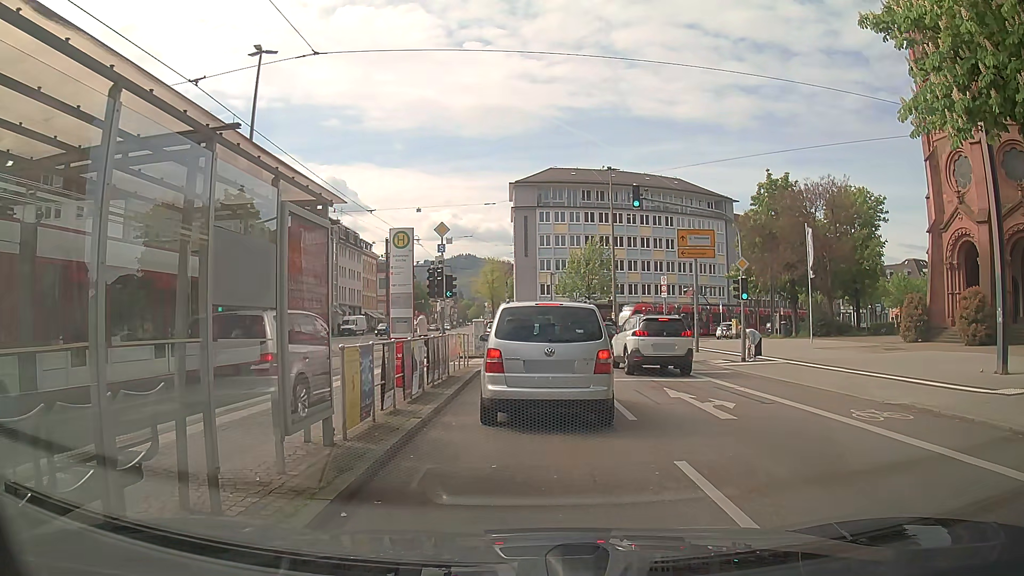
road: secondary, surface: asphalt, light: Day
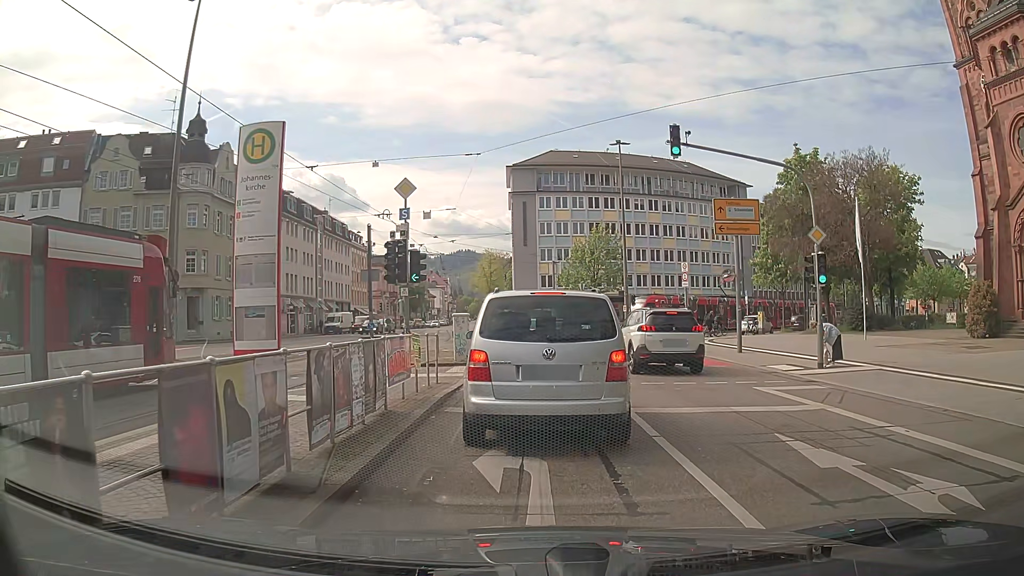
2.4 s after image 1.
(-0.2, +7.0) m; -1°
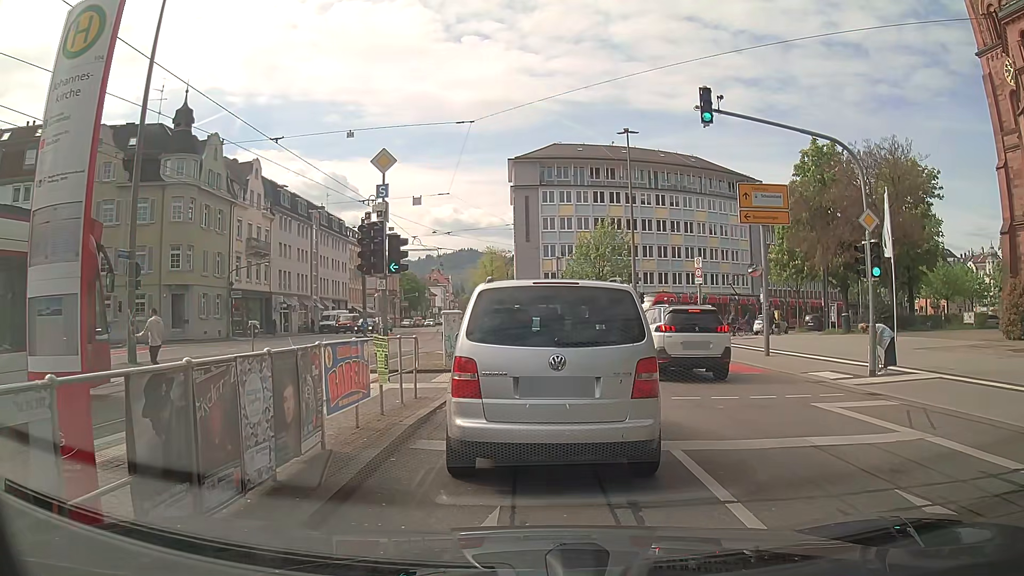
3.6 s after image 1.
(0.0, +2.8) m; -1°
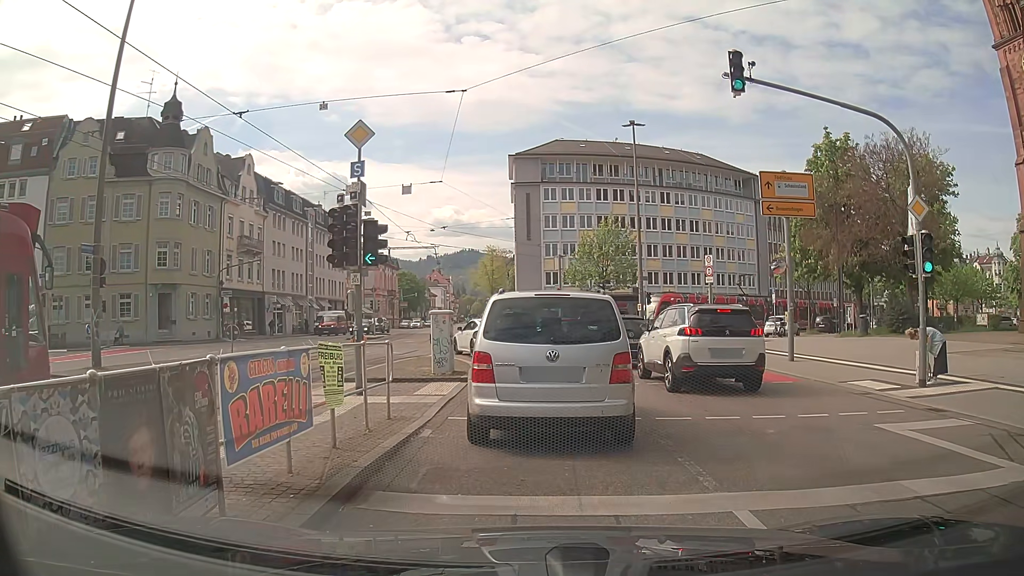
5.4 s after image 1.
(-0.1, +2.2) m; -2°
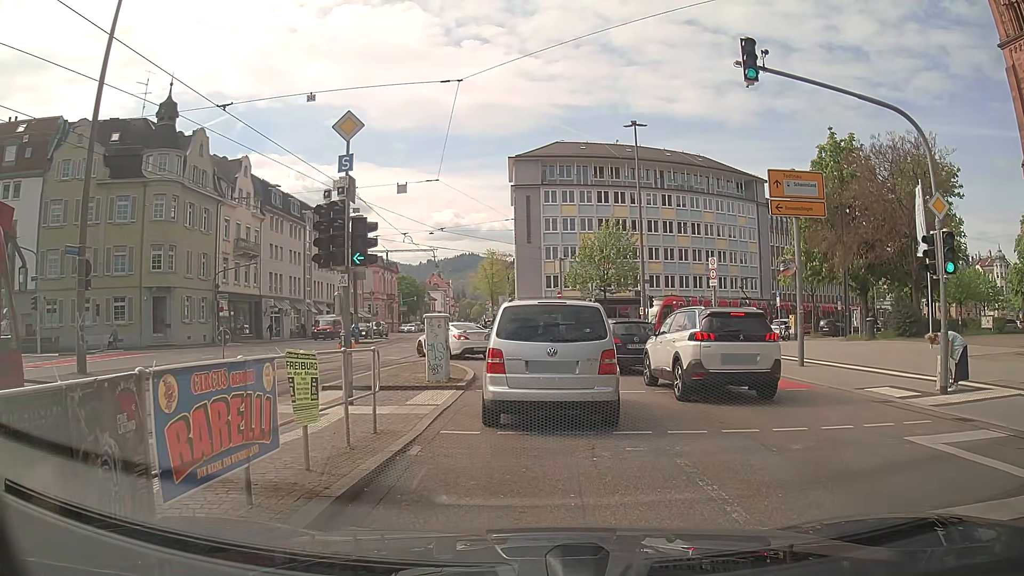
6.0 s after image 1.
(0.0, +0.9) m; +2°
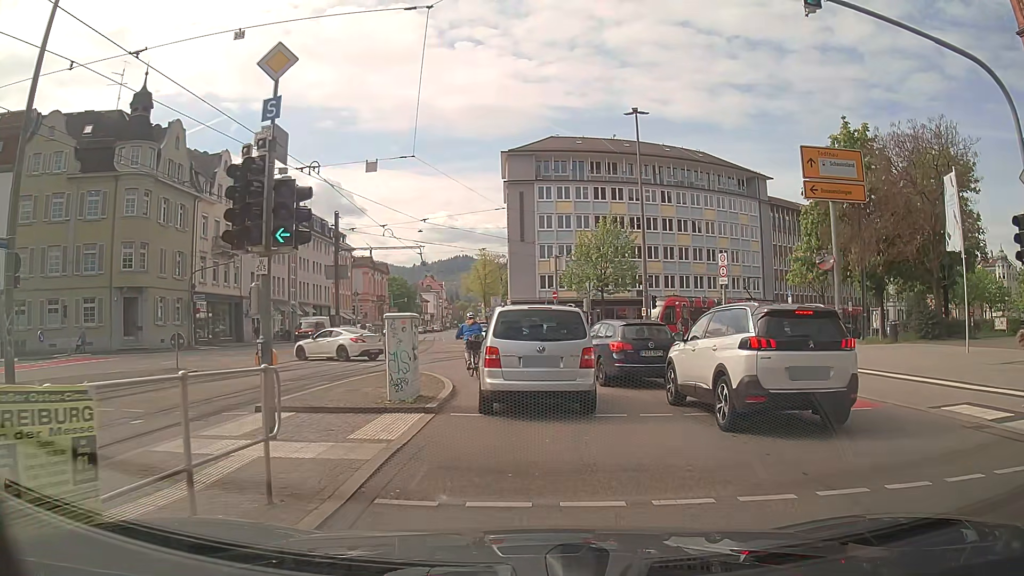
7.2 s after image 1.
(0.0, +3.4) m; +1°
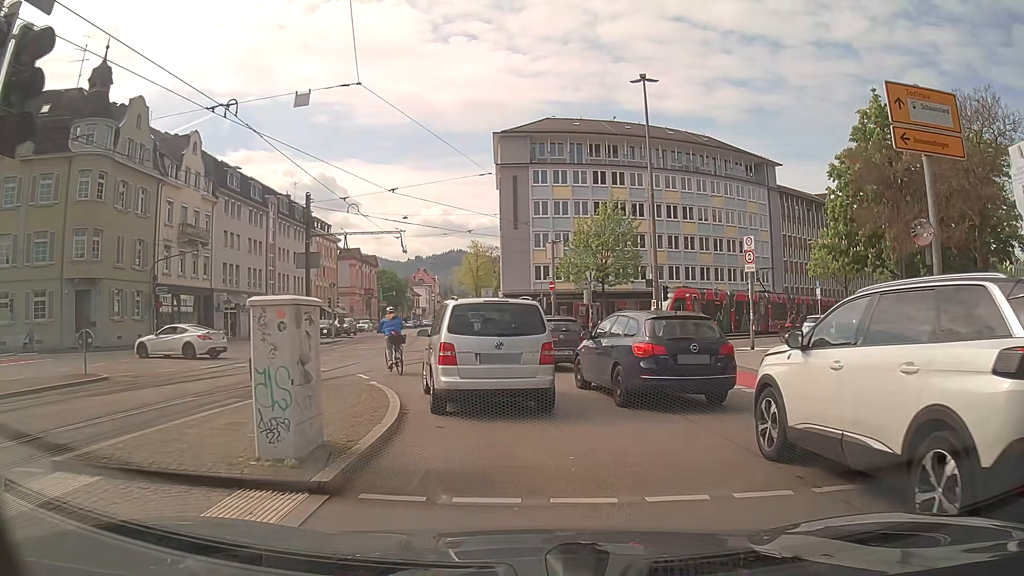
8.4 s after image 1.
(0.0, +5.2) m; +1°
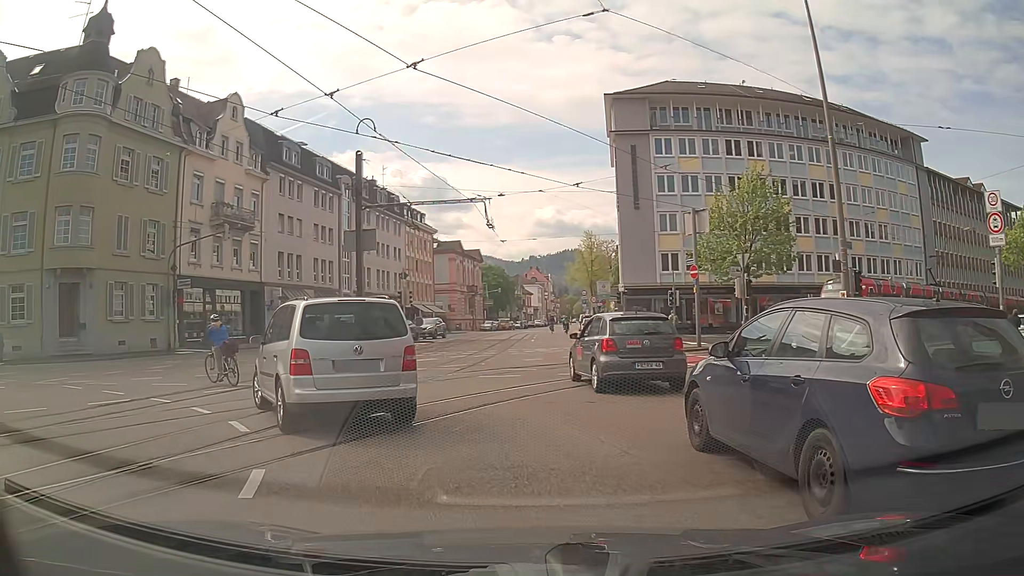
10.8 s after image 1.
(-0.5, +11.3) m; -9°
